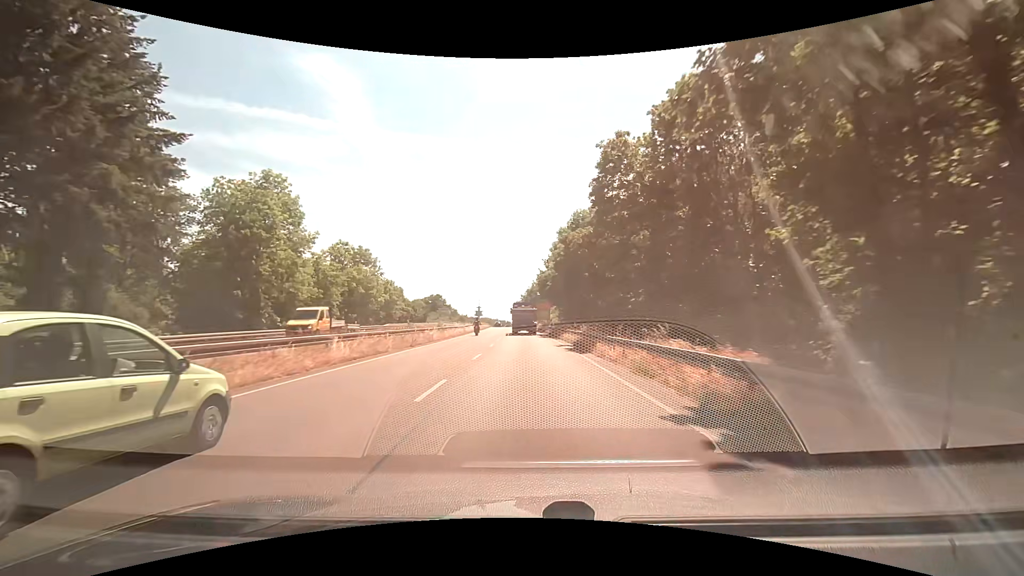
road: trunk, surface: asphalt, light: Day
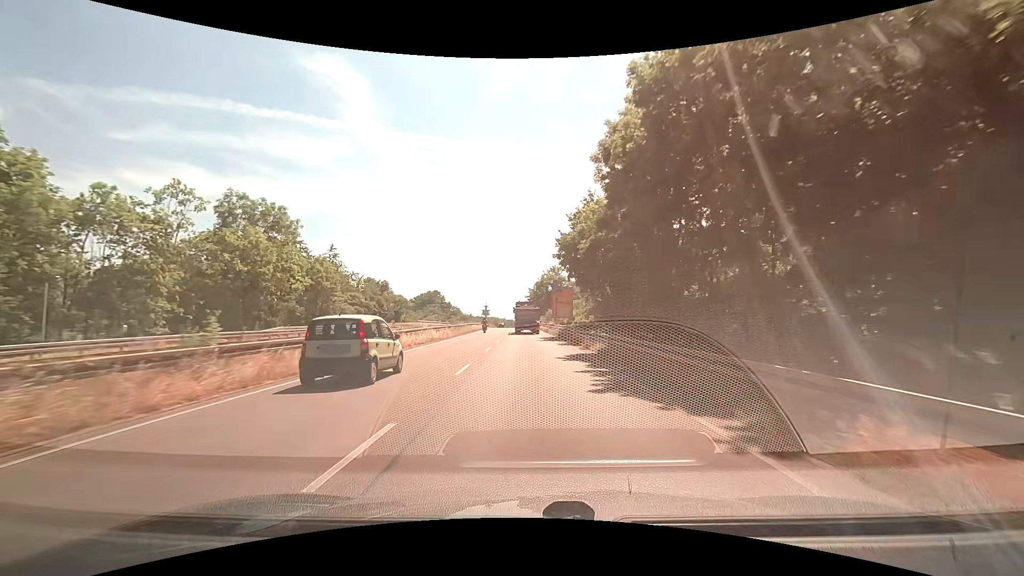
(-0.3, +32.2) m; -1°
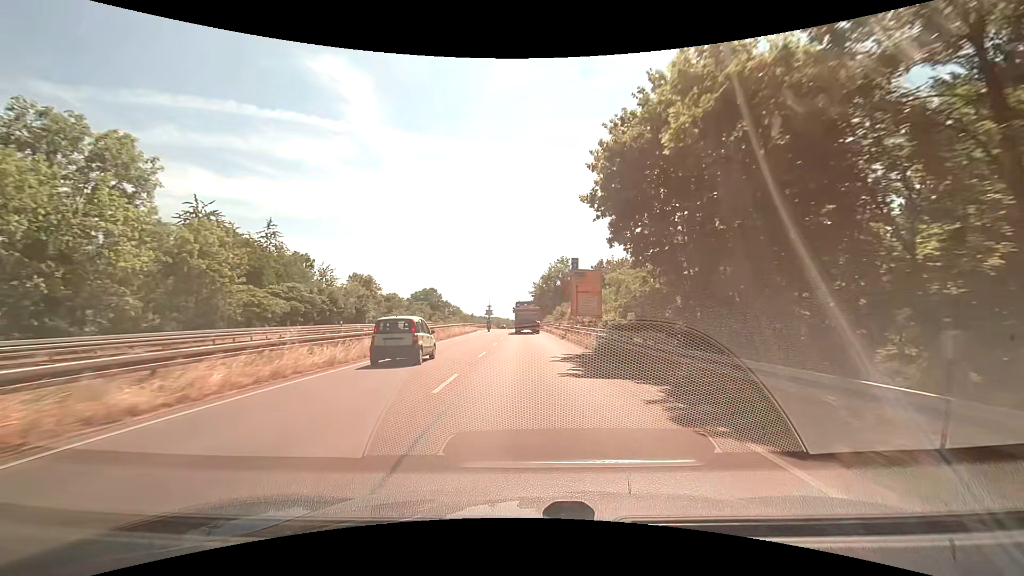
(0.0, +21.3) m; 0°
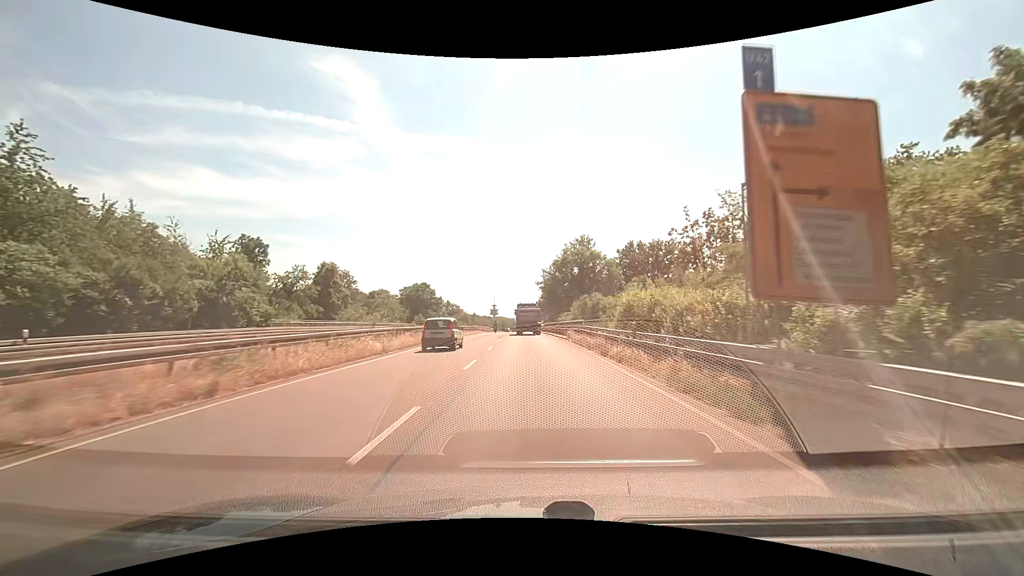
(-0.2, +31.7) m; -1°
(0, +10) (0, +20) (0, +30) (0, +40) (0, +50) (-1, +60) (-1, +70) (-1, +80) (-1, +90) (0, +100) m
